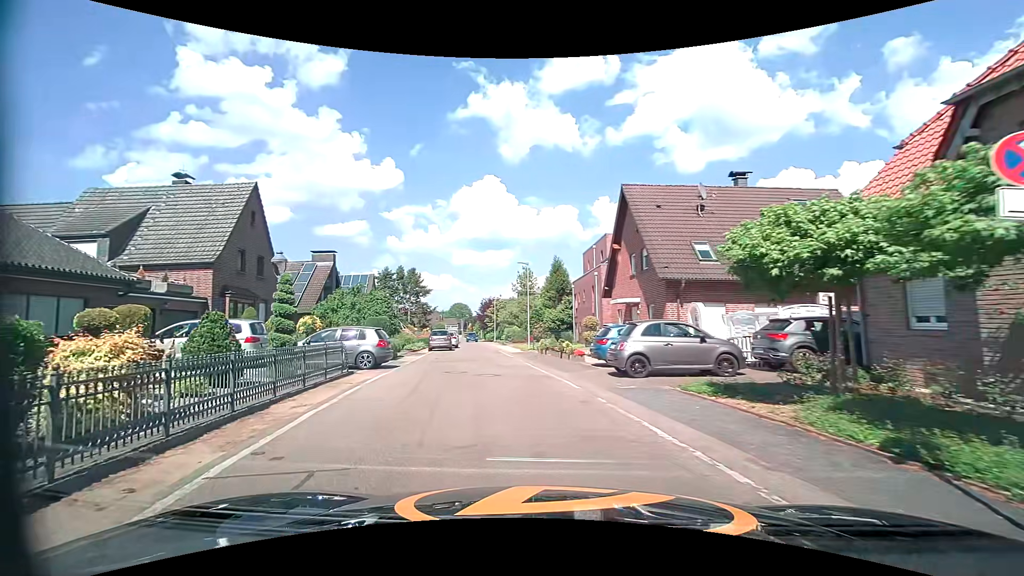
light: Day
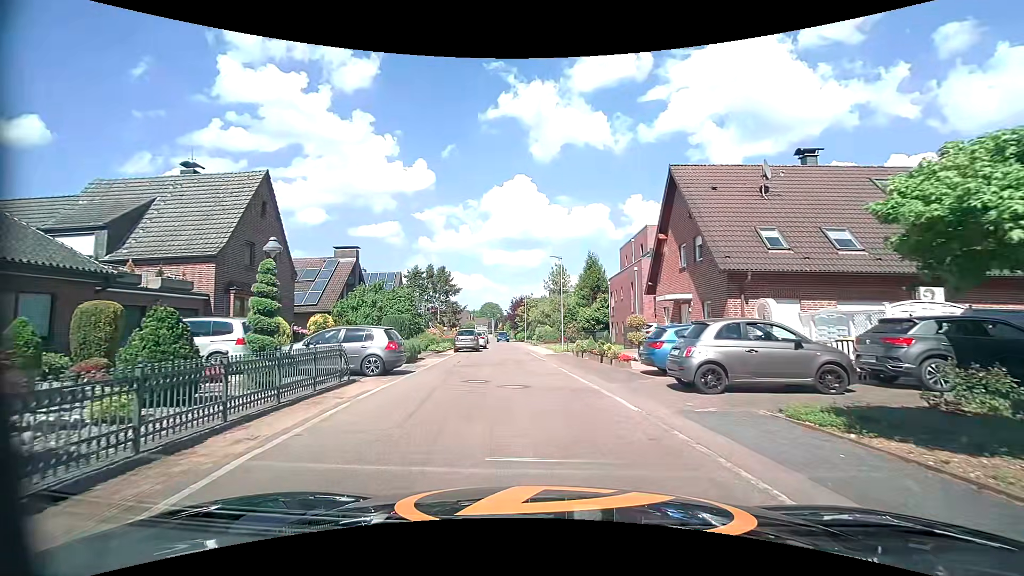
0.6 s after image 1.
(-0.1, +2.9) m; -3°
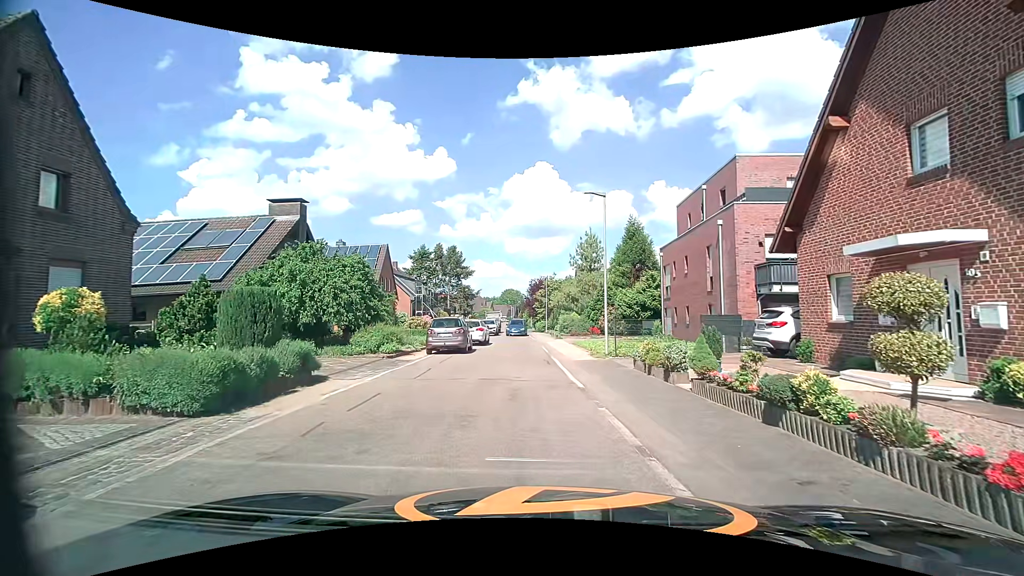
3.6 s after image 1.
(-0.2, +12.9) m; -4°
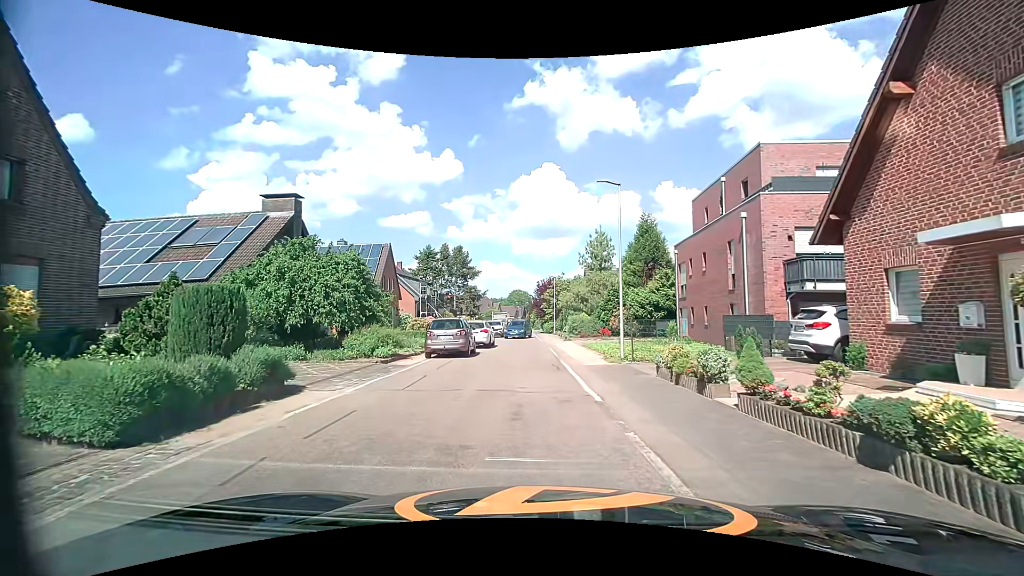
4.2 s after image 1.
(0.0, +1.7) m; +1°
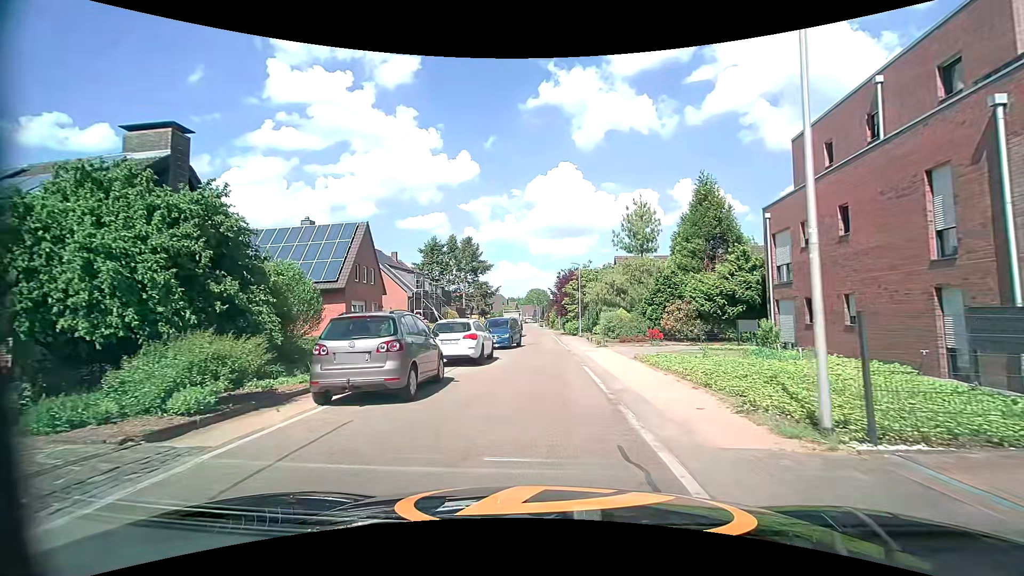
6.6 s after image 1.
(-0.4, +11.2) m; -3°
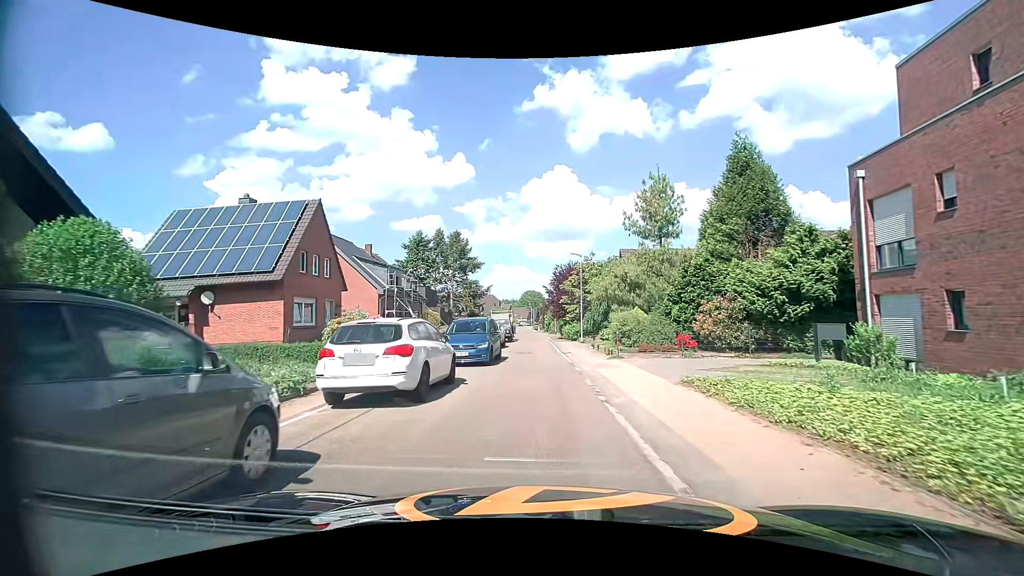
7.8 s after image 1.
(0.0, +7.2) m; 0°
(0, +10) (0, +20) (0, +30) (0, +40) (-1, +50) (-1, +60) (-1, +70) (-1, +80) (-2, +90) (-3, +100) m
